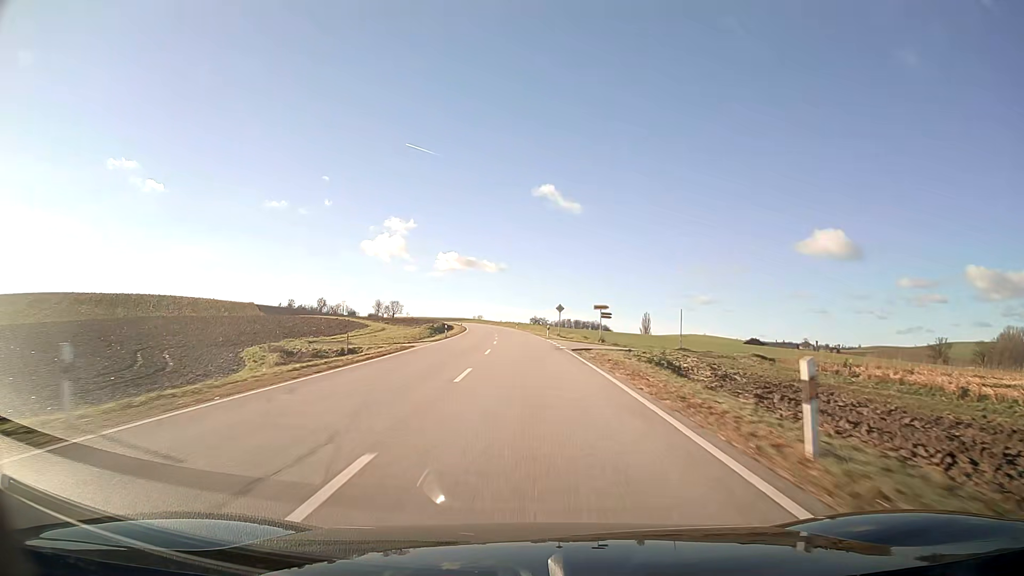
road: secondary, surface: asphalt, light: Day
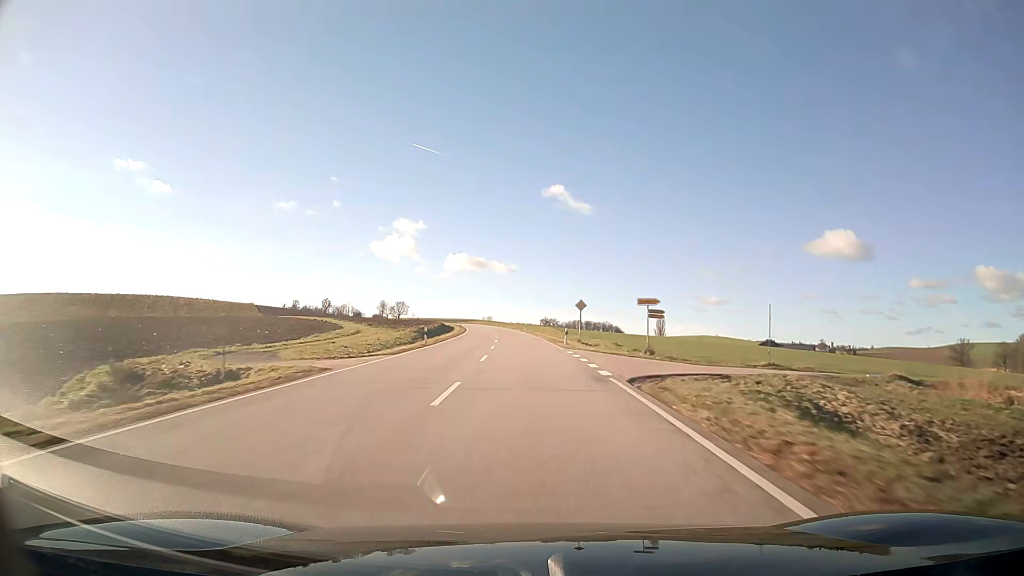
(-0.1, +16.0) m; -1°
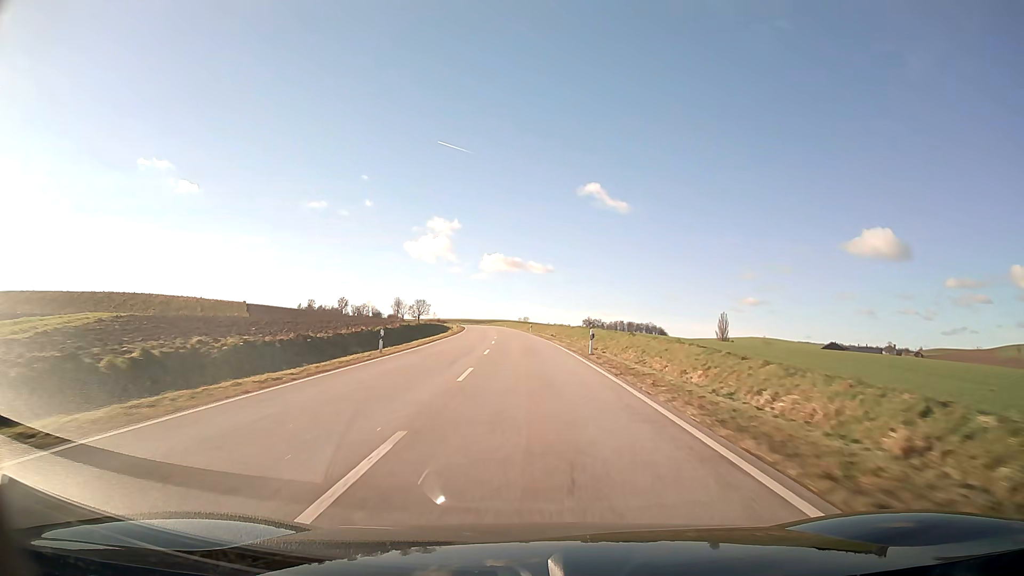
(-1.8, +63.8) m; -3°
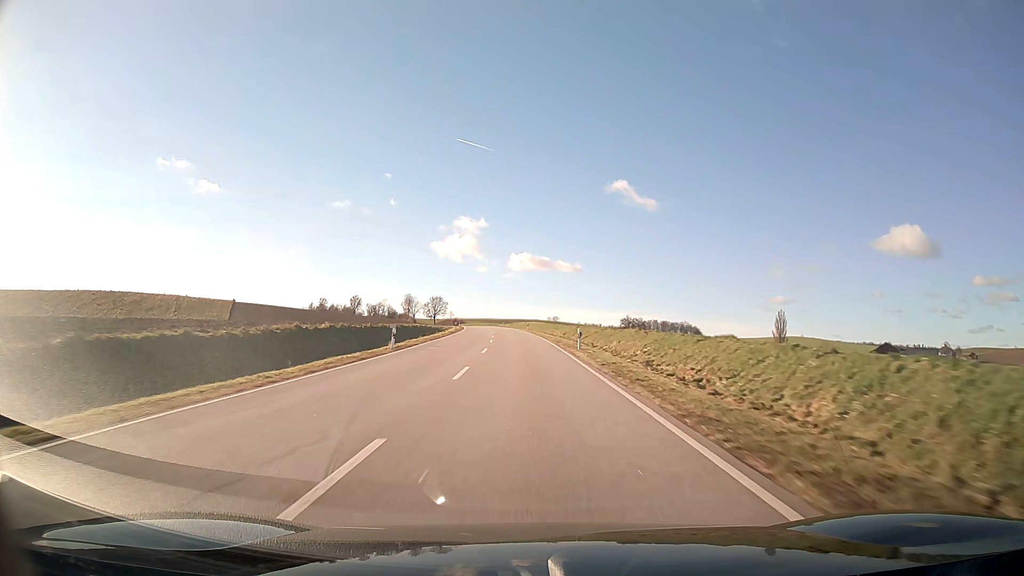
(-1.0, +47.8) m; -3°
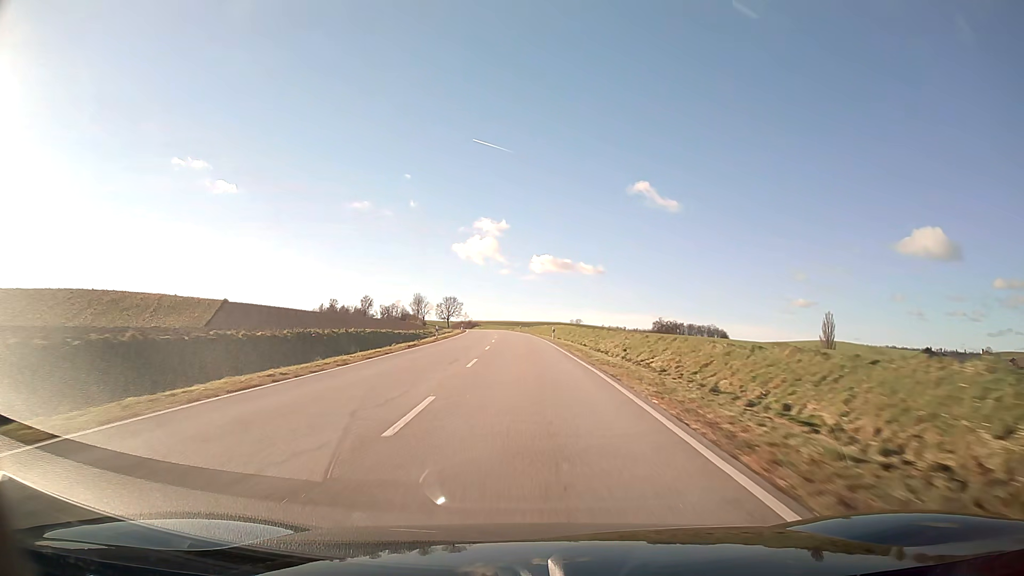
(-0.5, +31.9) m; -2°
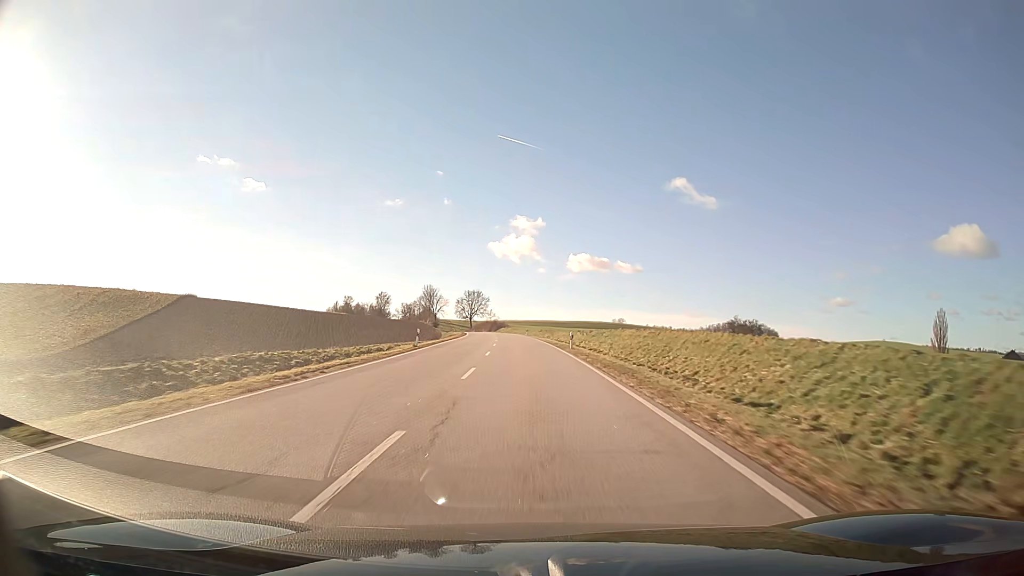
(-1.9, +63.9) m; -3°
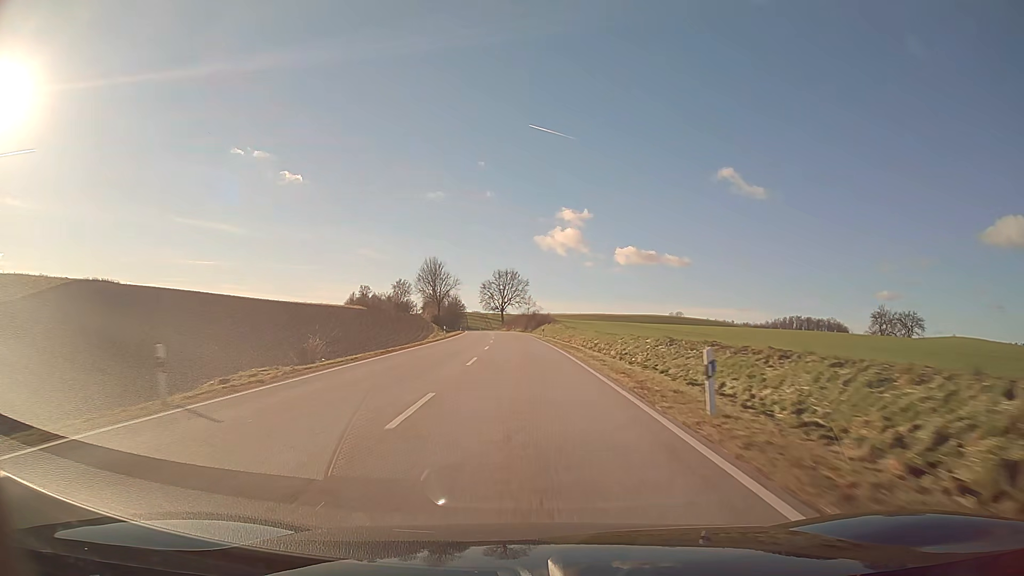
(-2.8, +80.1) m; -4°
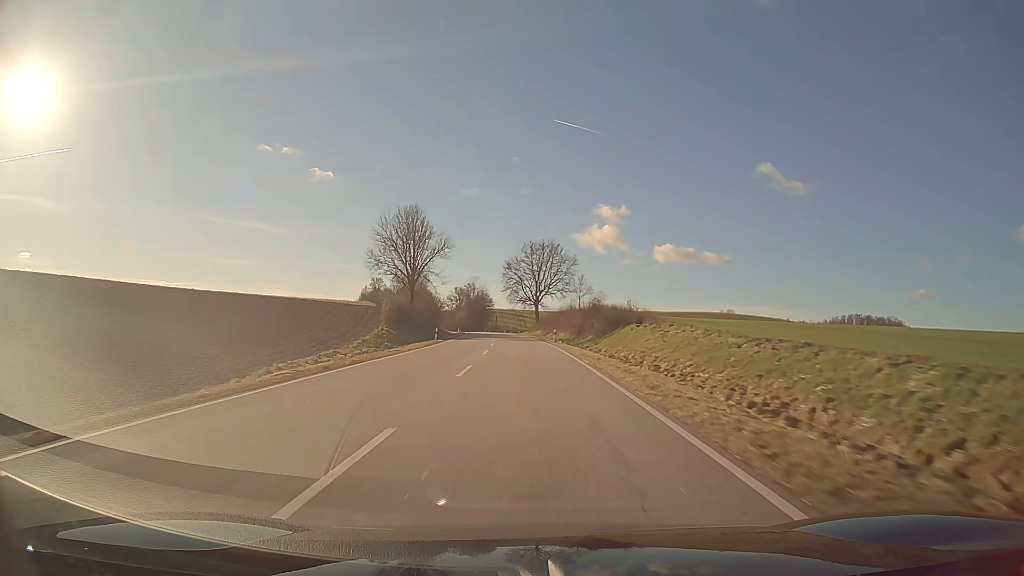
(-1.9, +64.2) m; -3°
